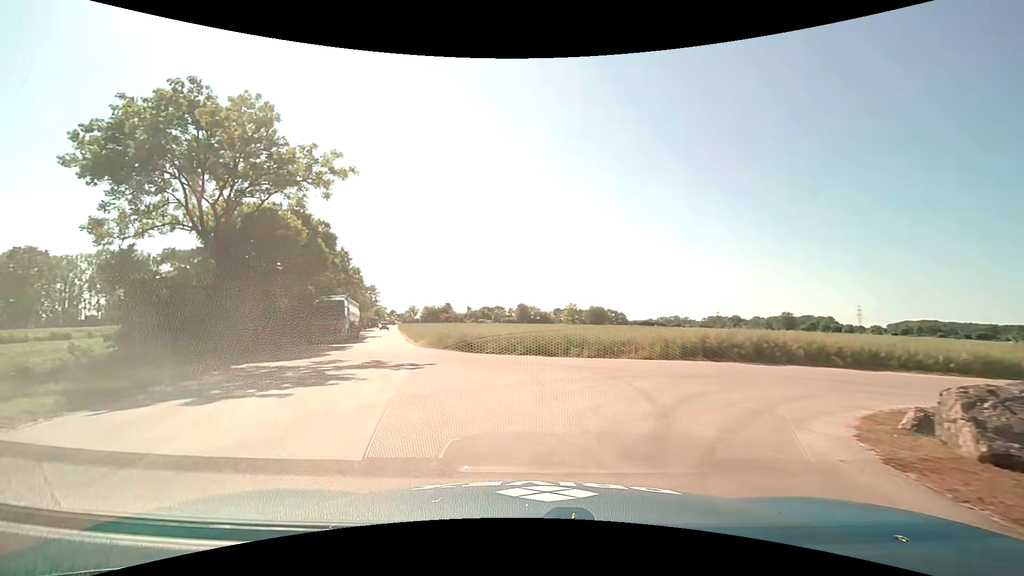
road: service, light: Day
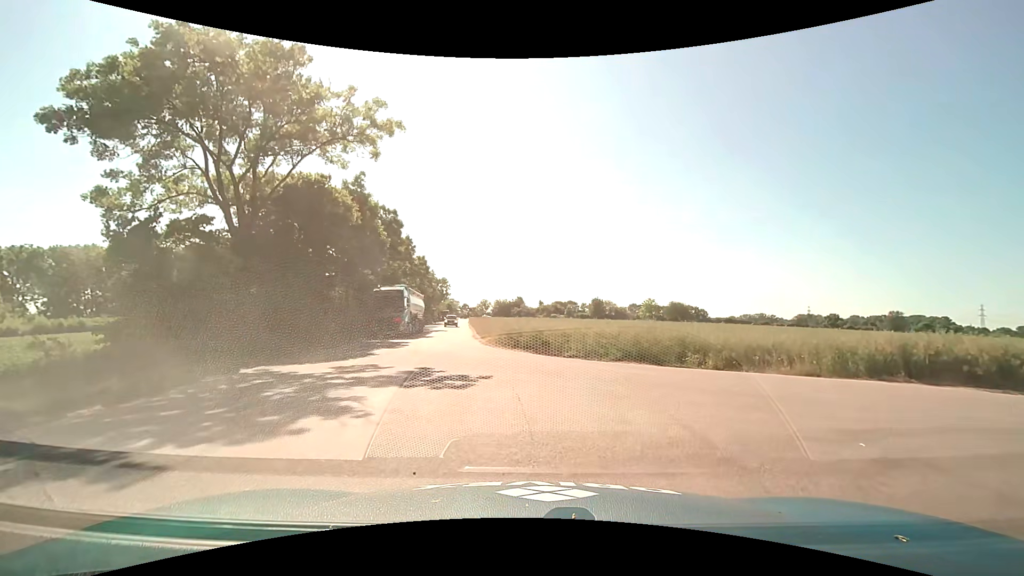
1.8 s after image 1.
(-0.7, +5.9) m; -8°
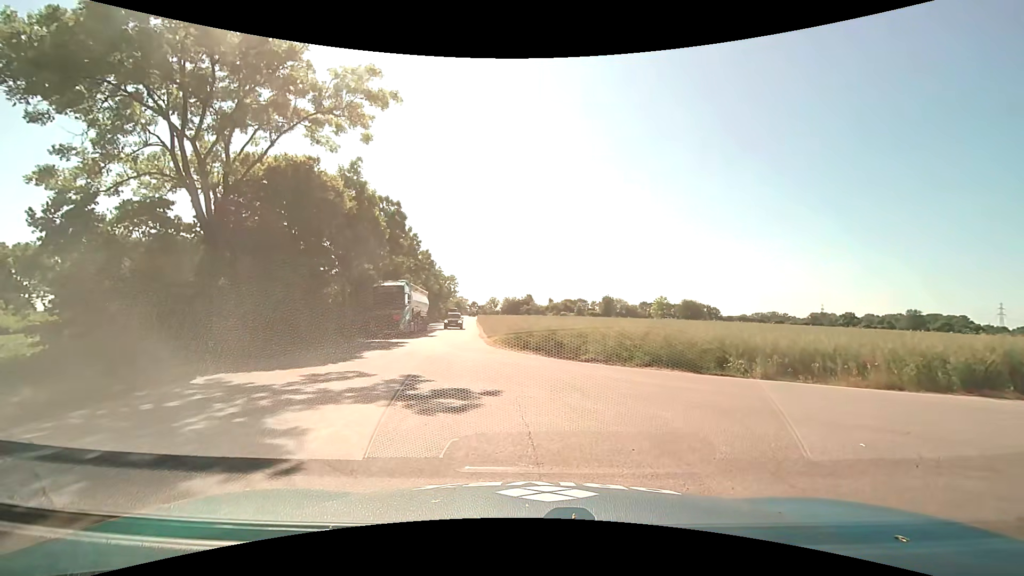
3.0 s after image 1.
(-0.1, +2.5) m; -1°
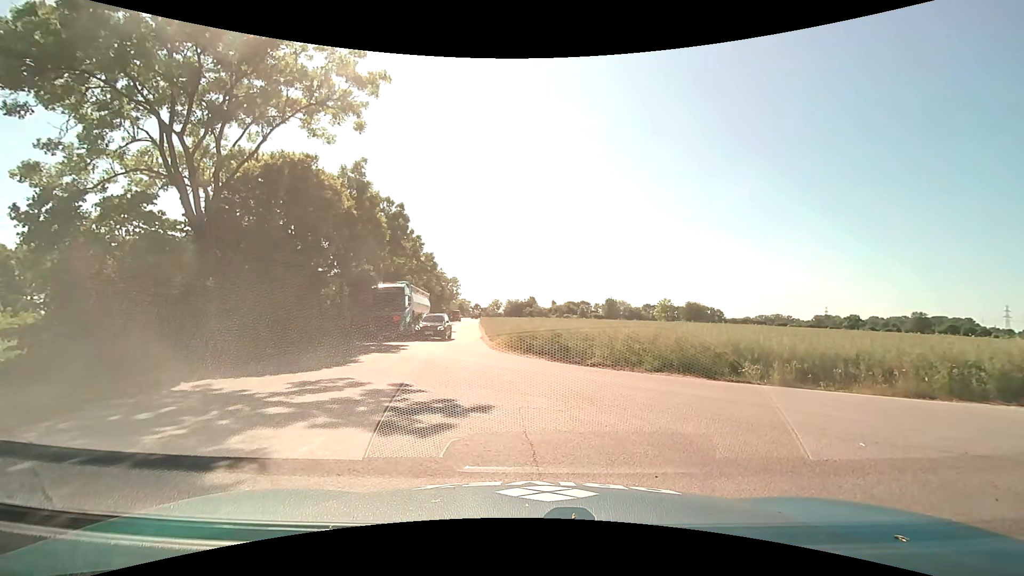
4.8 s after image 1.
(0.0, +0.8) m; 0°
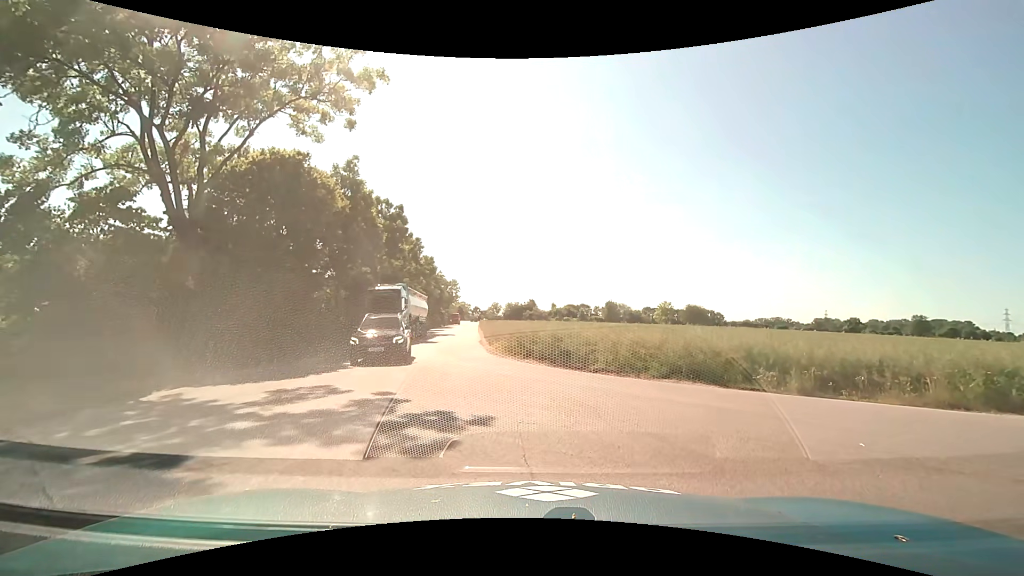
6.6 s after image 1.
(0.0, +1.0) m; 0°
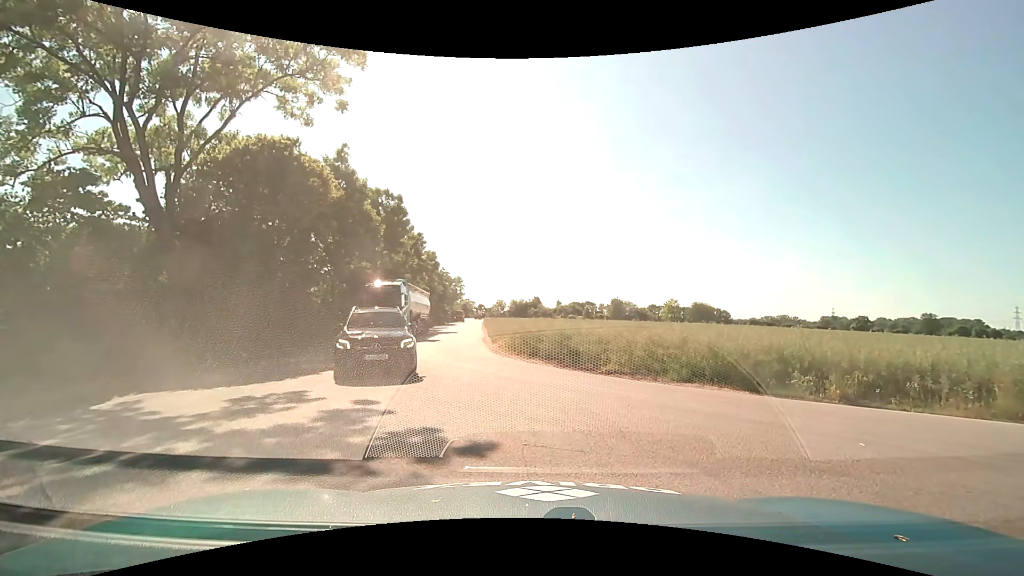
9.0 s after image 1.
(0.0, +1.3) m; -1°
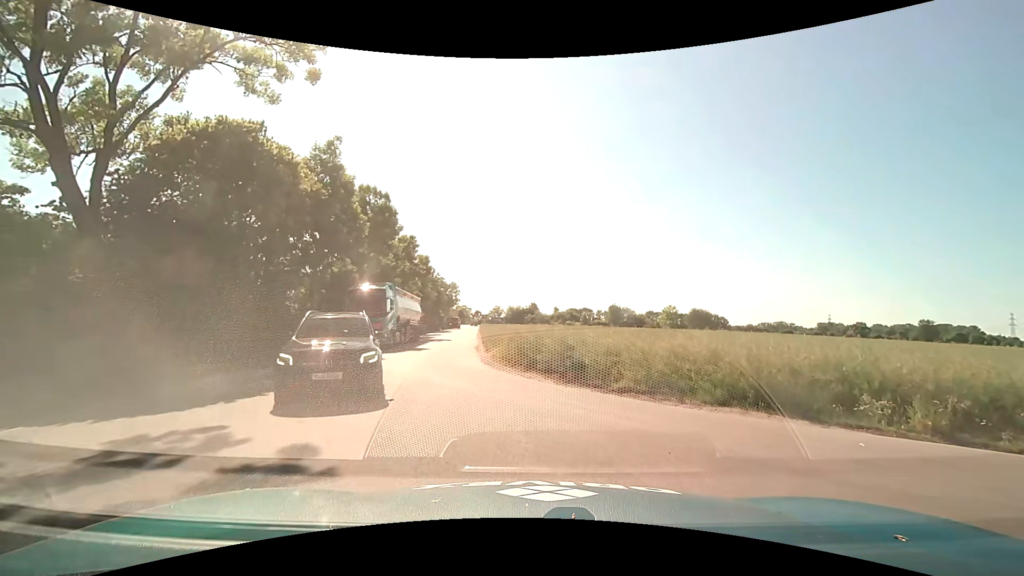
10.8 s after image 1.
(0.0, +2.7) m; 0°
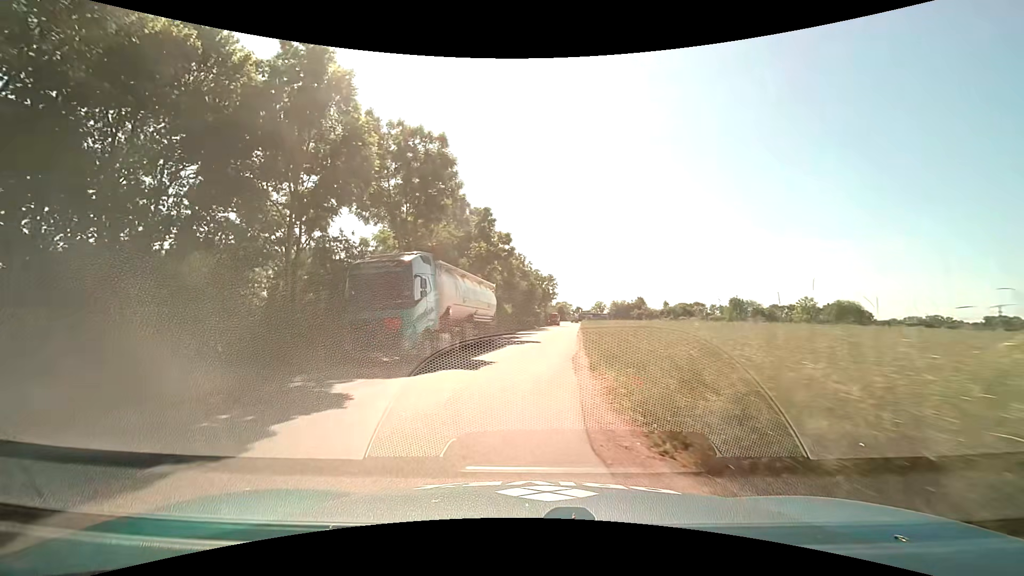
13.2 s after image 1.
(-0.8, +13.2) m; -11°
(0, +10) (0, +20) (0, +30) (+1, +40) (+2, +50) (+3, +60) (+4, +70) (+5, +80) (+6, +90) (+6, +100) m
